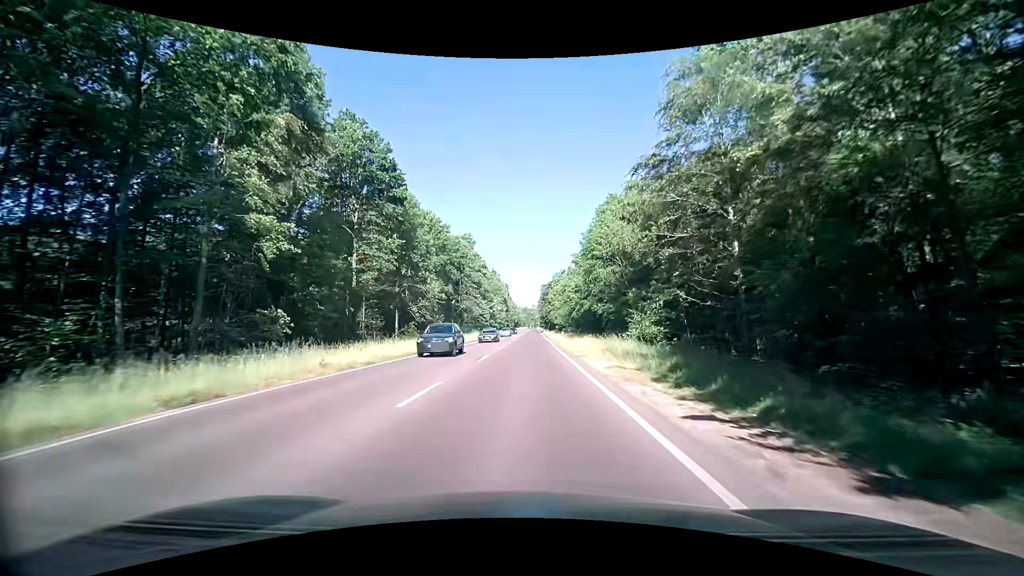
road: secondary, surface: asphalt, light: Day
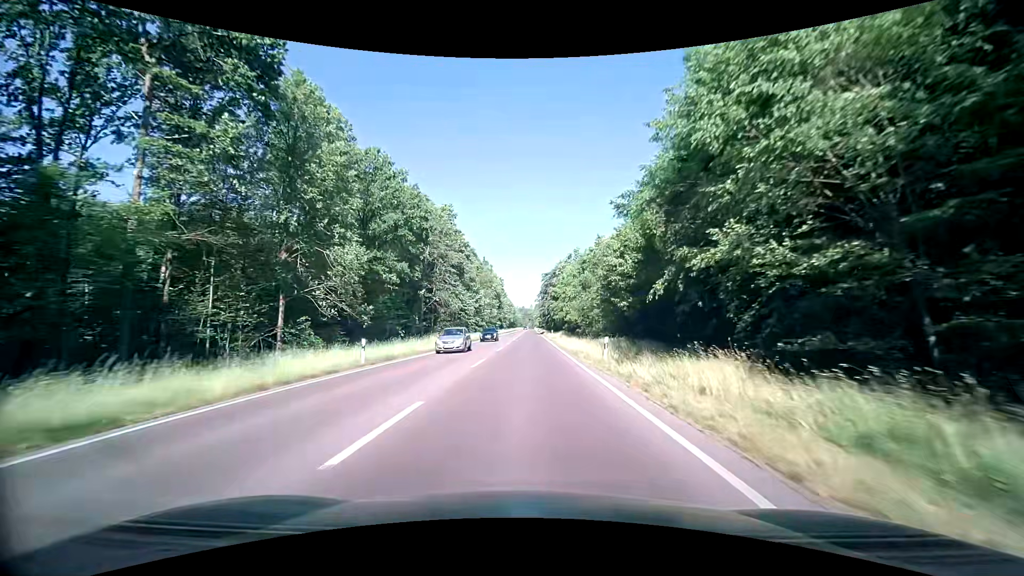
(+0.5, +27.6) m; +1°
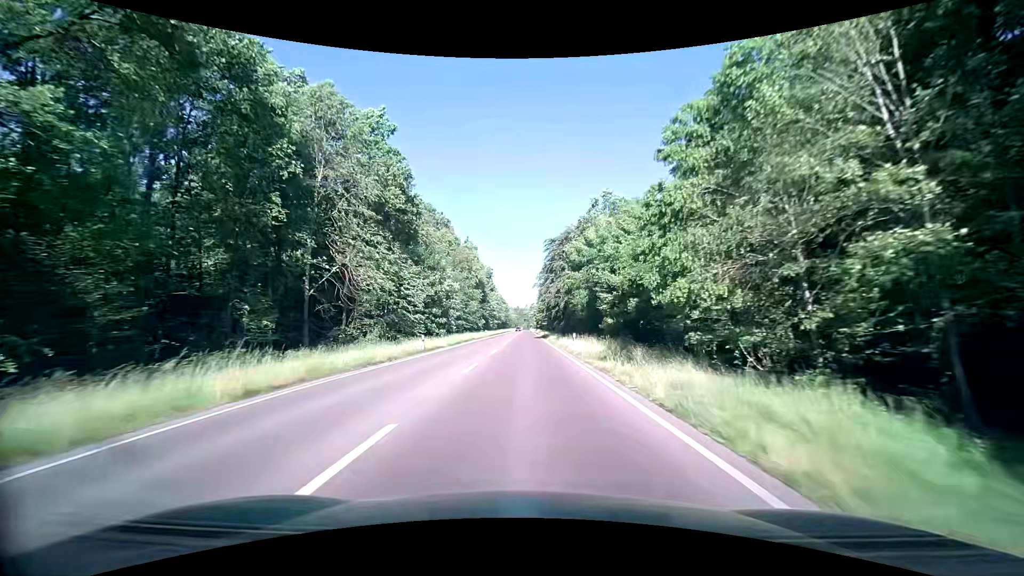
(0.0, +38.0) m; 0°
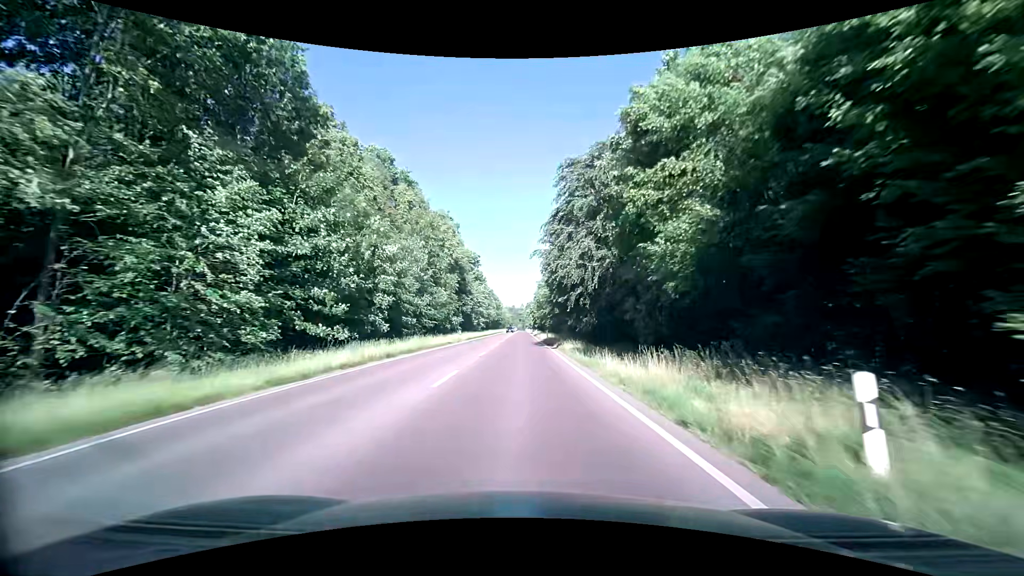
(+0.3, +27.3) m; +1°
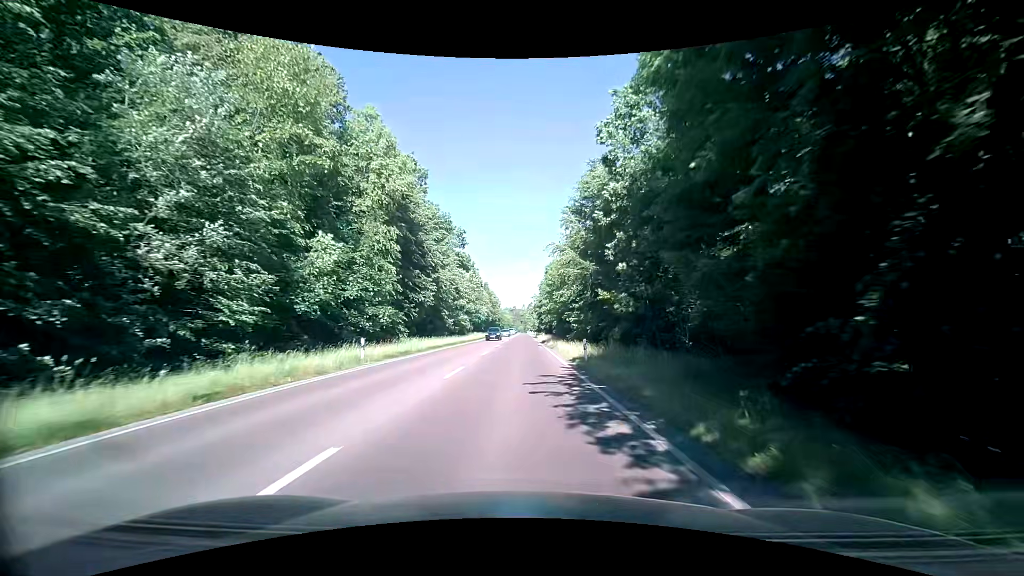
(-0.3, +33.6) m; -1°
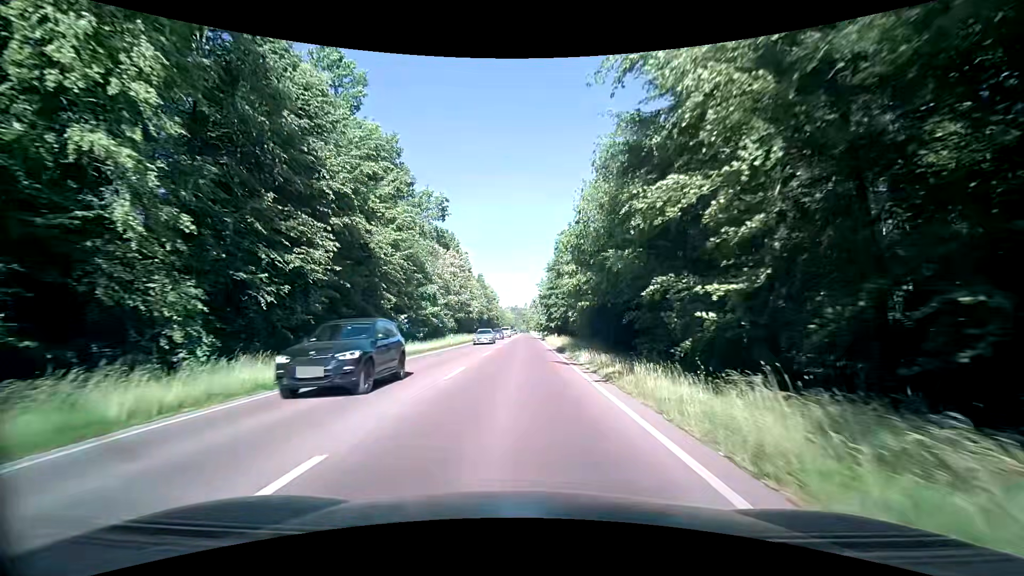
(+0.1, +24.3) m; 0°
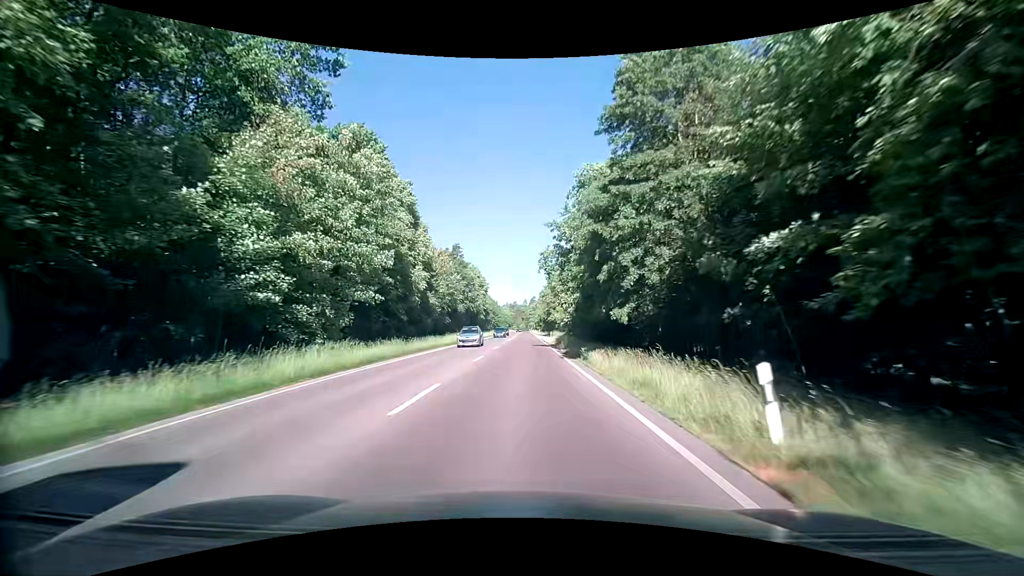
(-0.1, +41.5) m; 0°
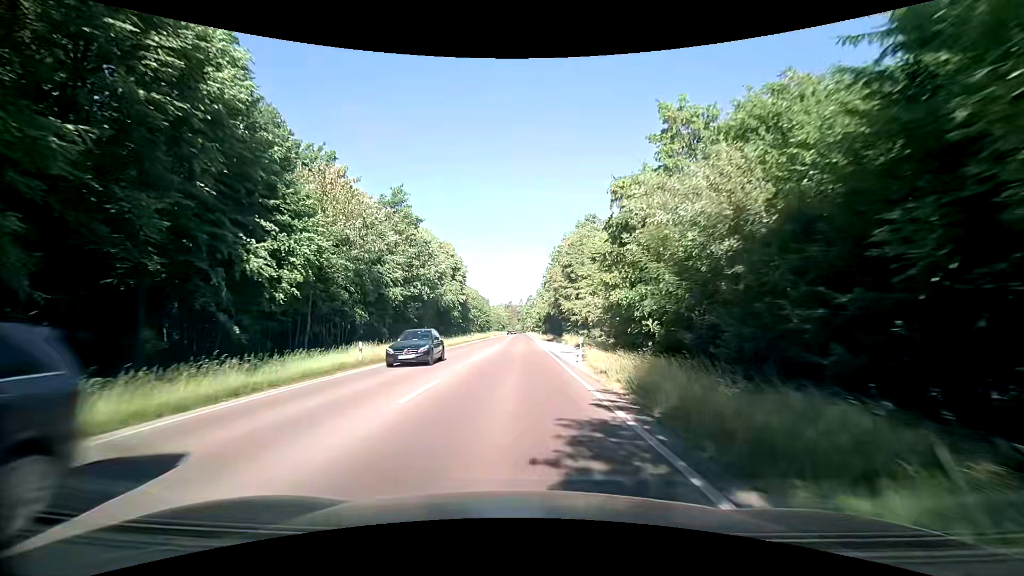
(+0.2, +34.4) m; +1°
(0, +10) (0, +20) (0, +30) (0, +40) (-1, +50) (-1, +60) (-1, +70) (-1, +80) (-1, +90) (-2, +100) m
